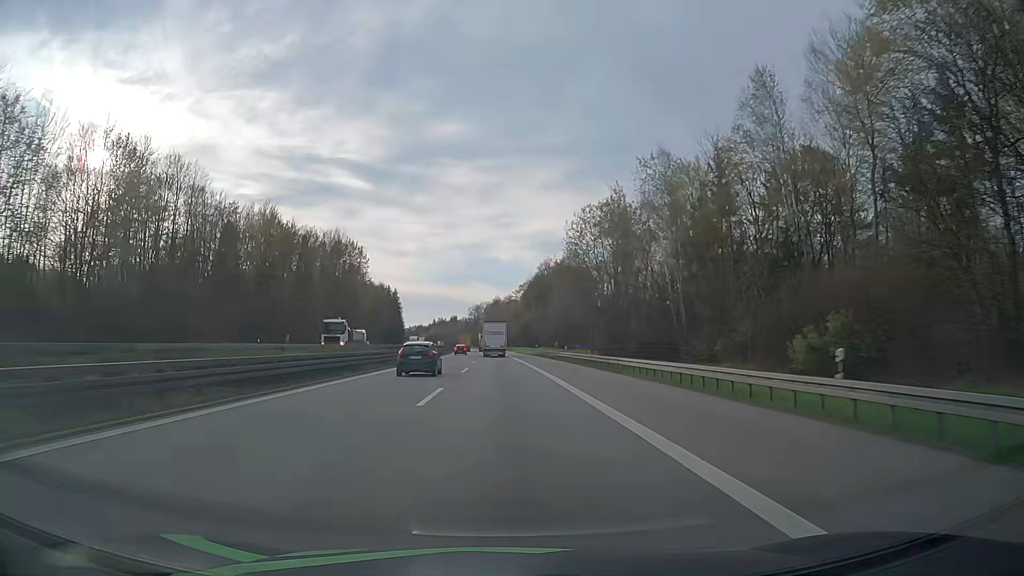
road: motorway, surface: asphalt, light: Day
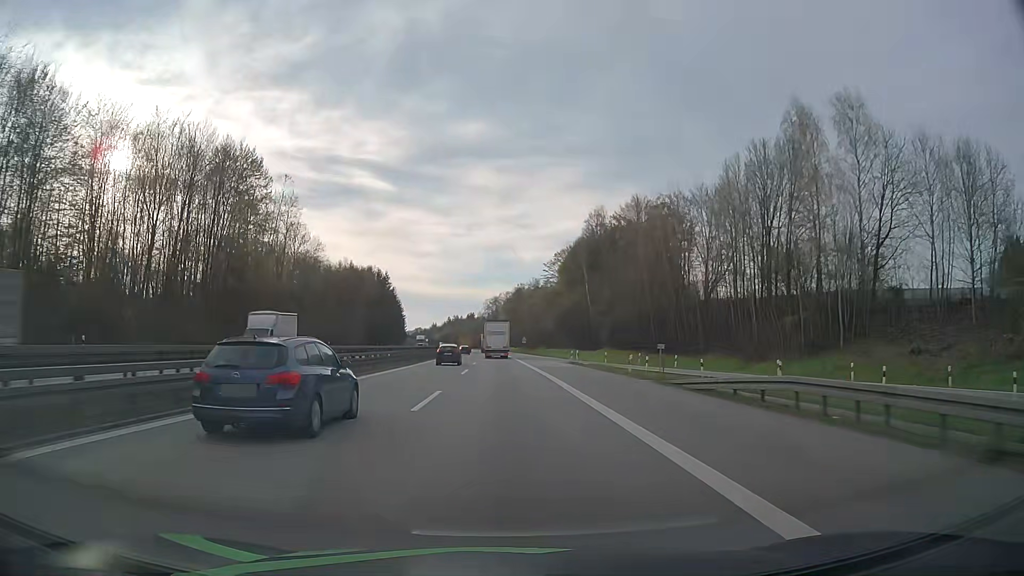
(-0.3, +73.8) m; -1°
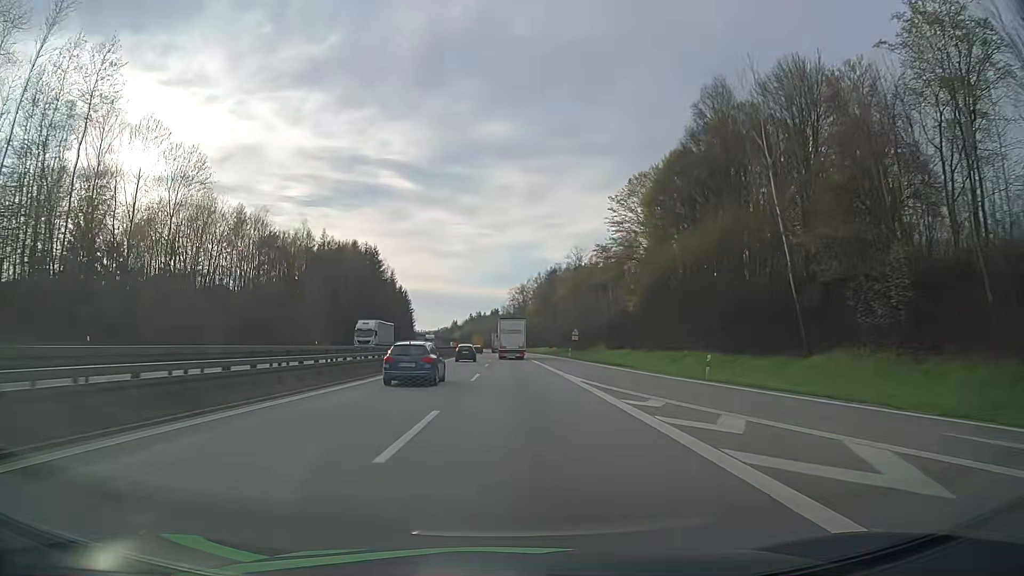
(-1.0, +61.3) m; -2°
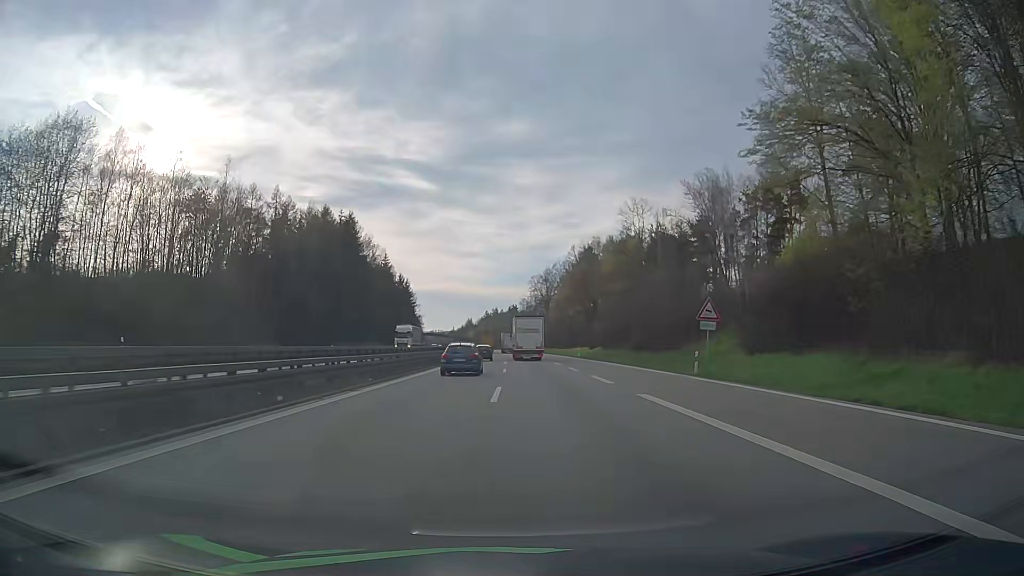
(-0.8, +46.4) m; -2°
(0, +10) (0, +20) (0, +30) (0, +40) (0, +50) (-1, +60) (-1, +70) (-1, +80) (-1, +90) (-1, +100) m
